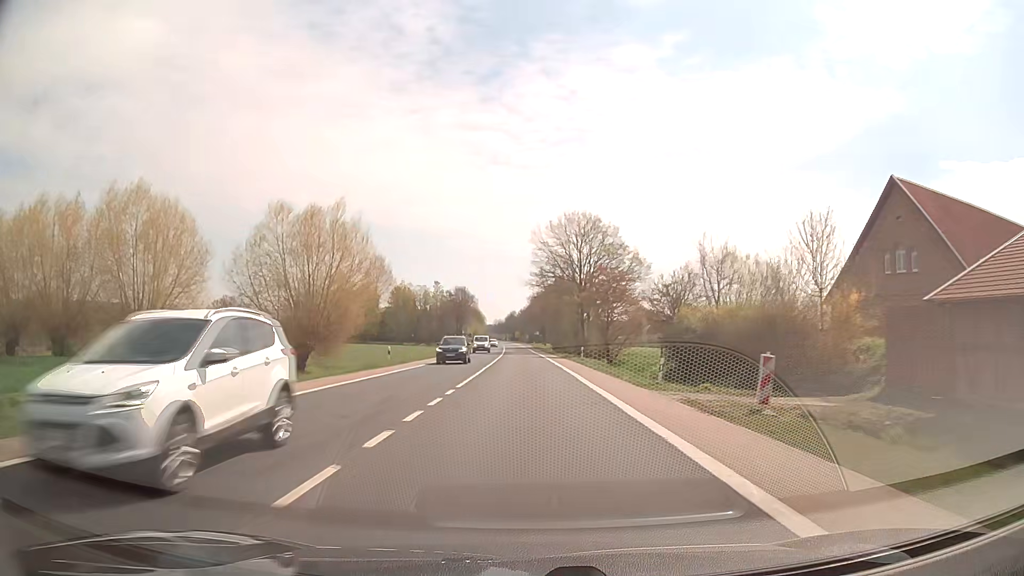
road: secondary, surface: asphalt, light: Day
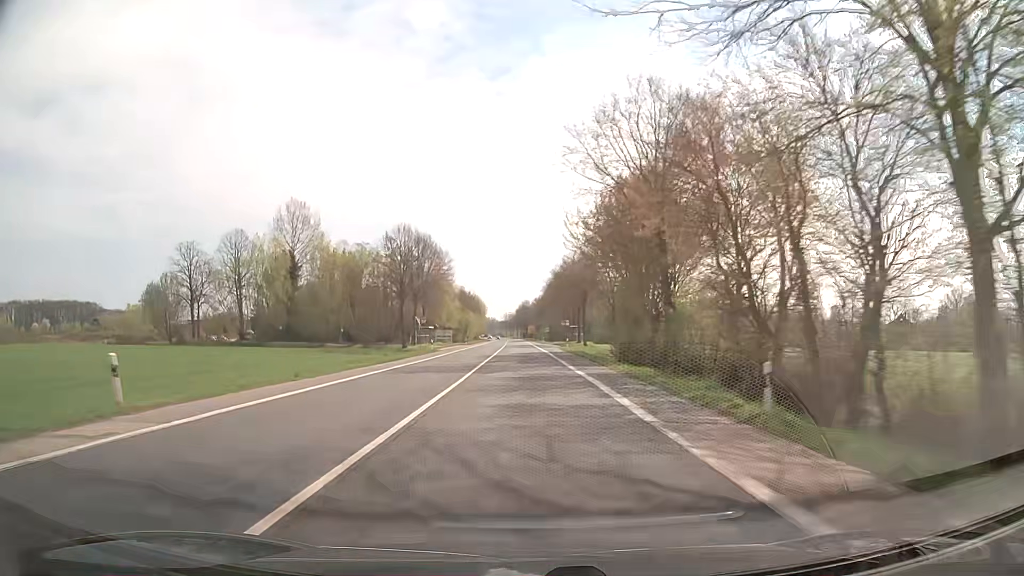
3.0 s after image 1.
(-1.2, +78.9) m; -1°
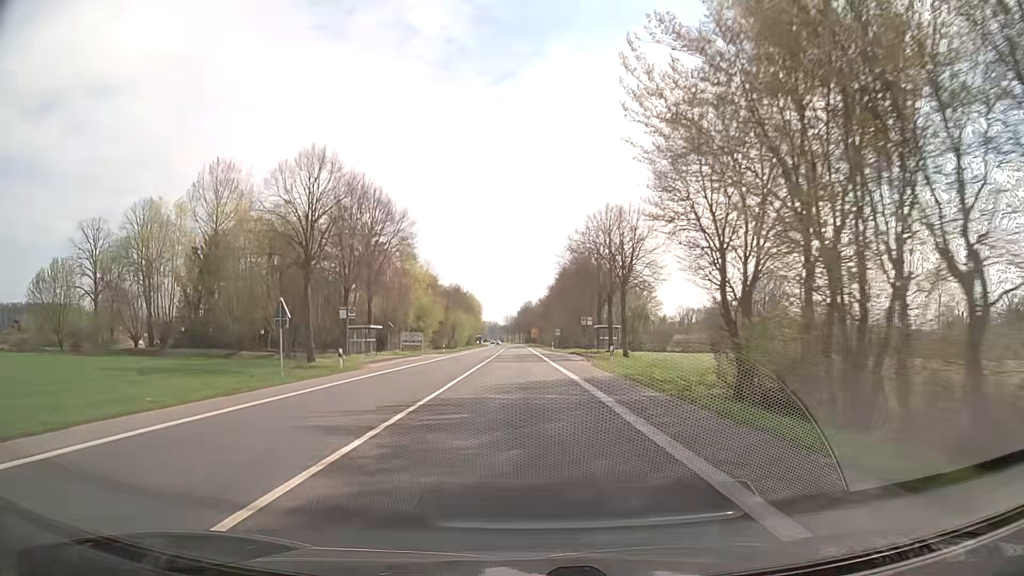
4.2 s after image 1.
(0.0, +31.5) m; 0°
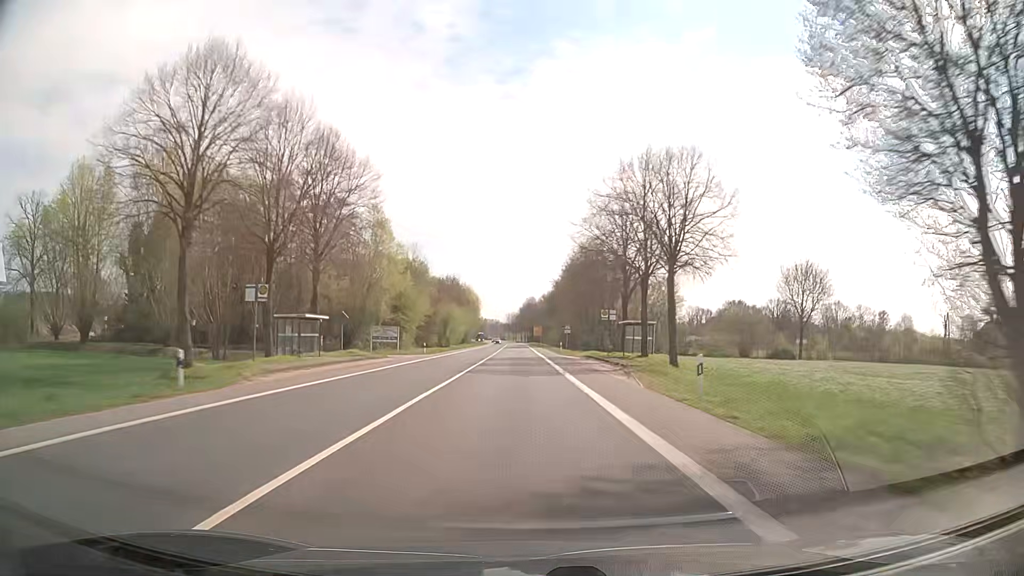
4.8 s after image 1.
(-0.1, +15.5) m; 0°
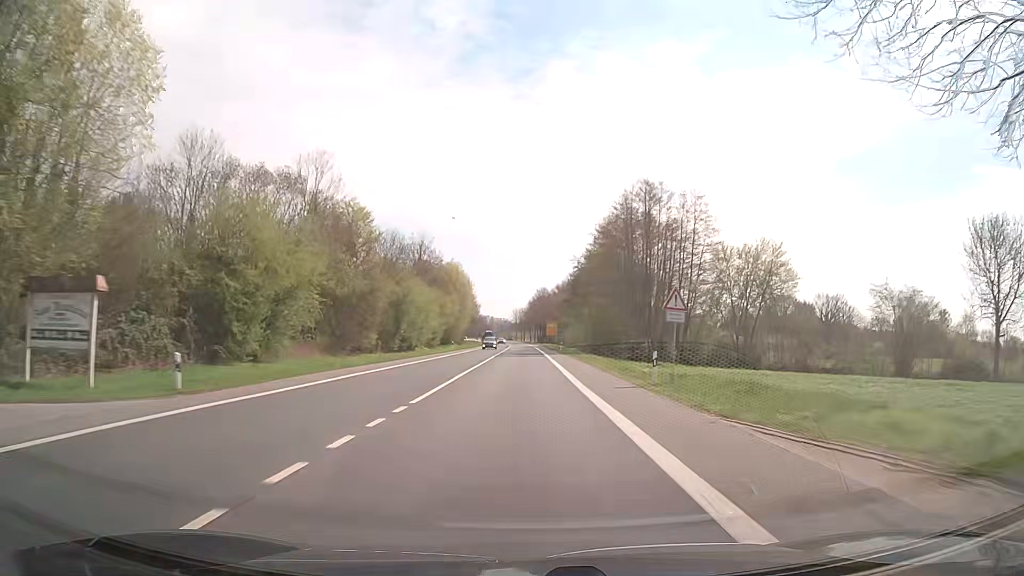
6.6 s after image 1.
(-0.2, +45.1) m; 0°
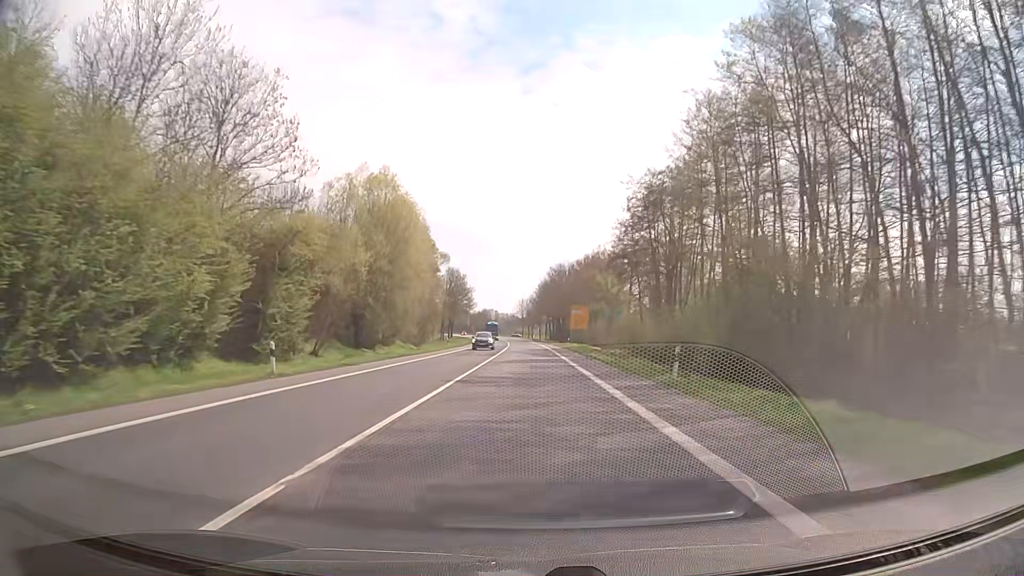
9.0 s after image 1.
(-0.5, +57.8) m; -1°
